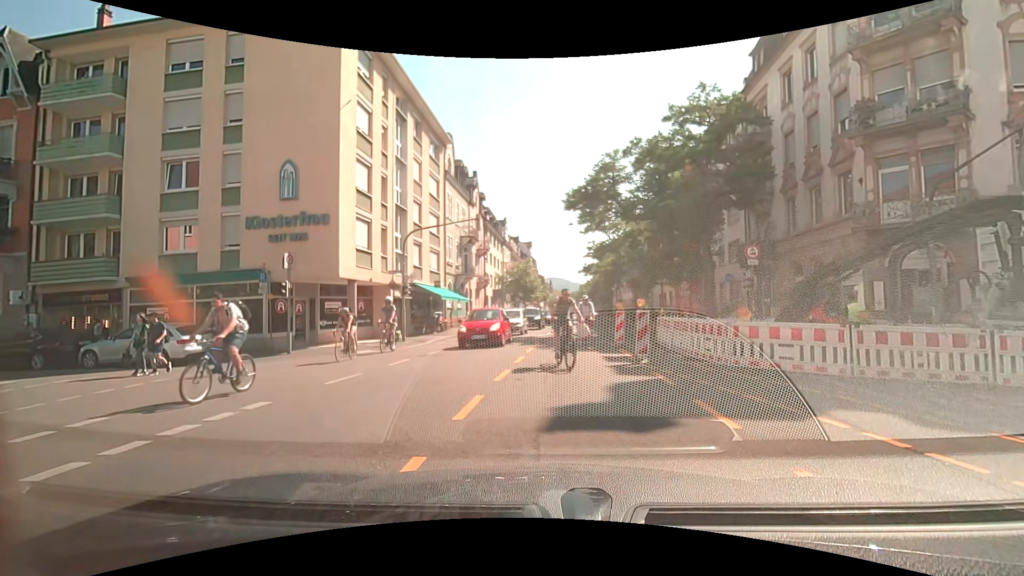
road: secondary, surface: asphalt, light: Day
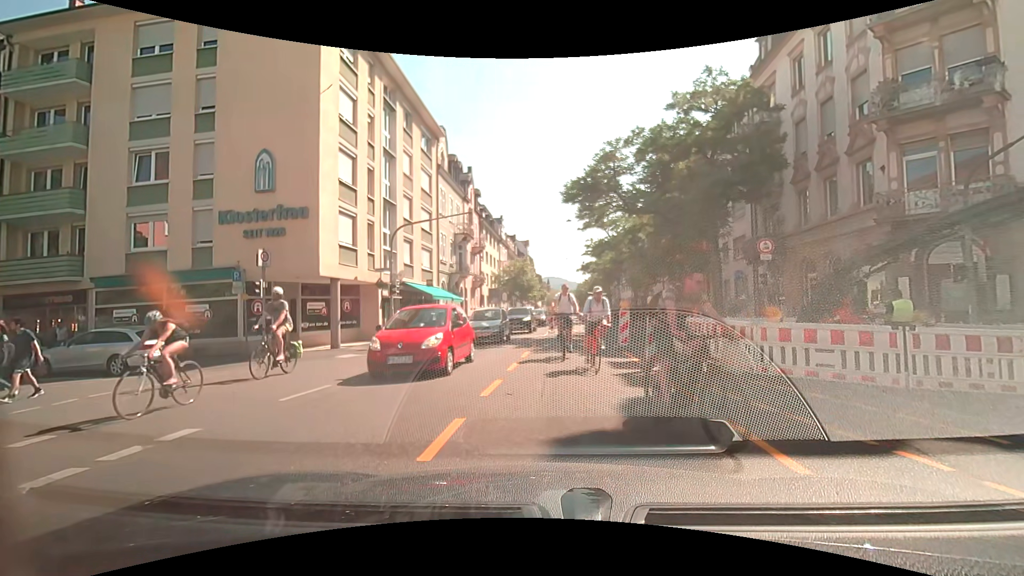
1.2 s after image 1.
(0.0, +1.4) m; 0°
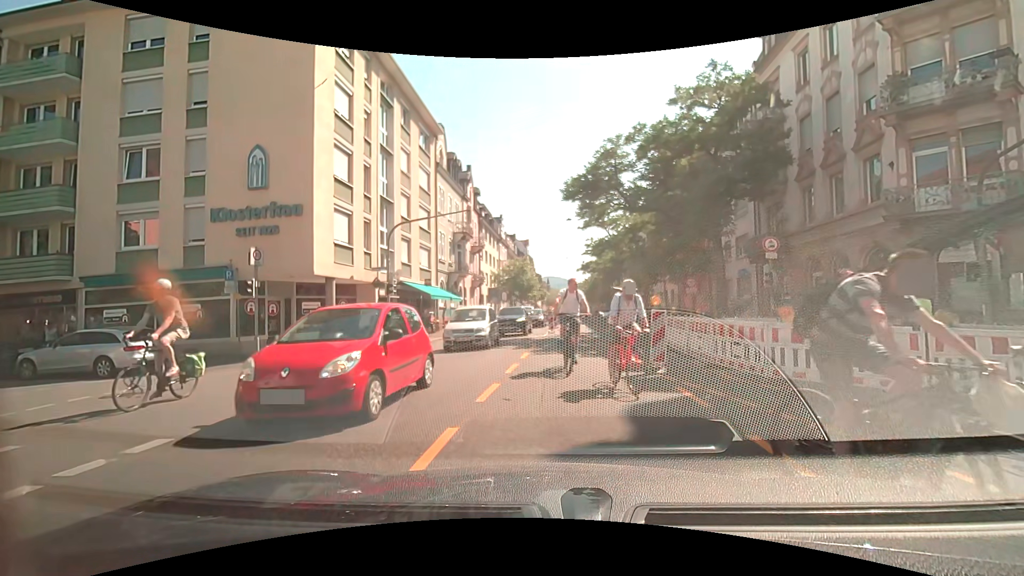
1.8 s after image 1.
(0.0, +0.4) m; 0°
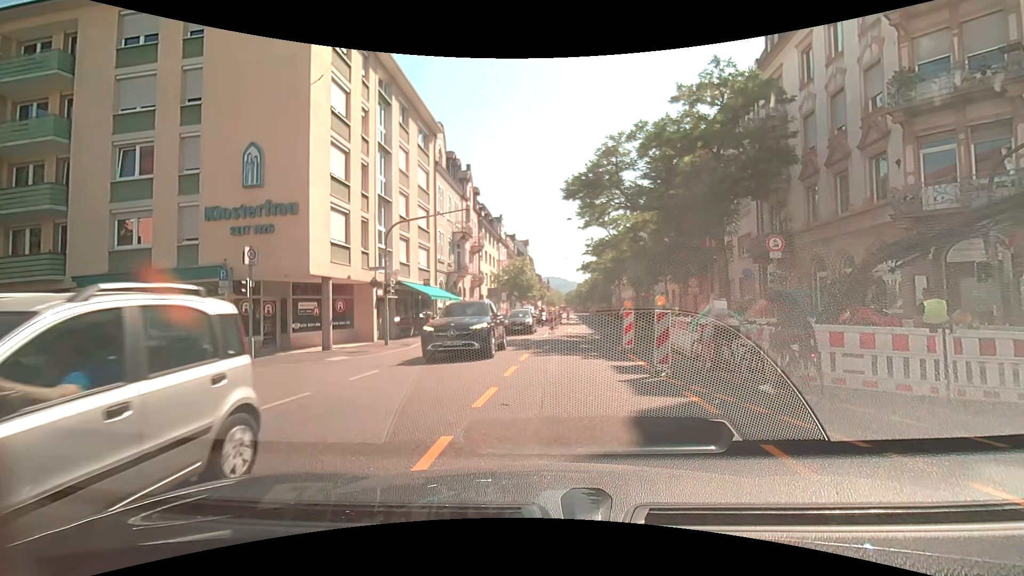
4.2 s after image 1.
(0.0, +0.4) m; 0°
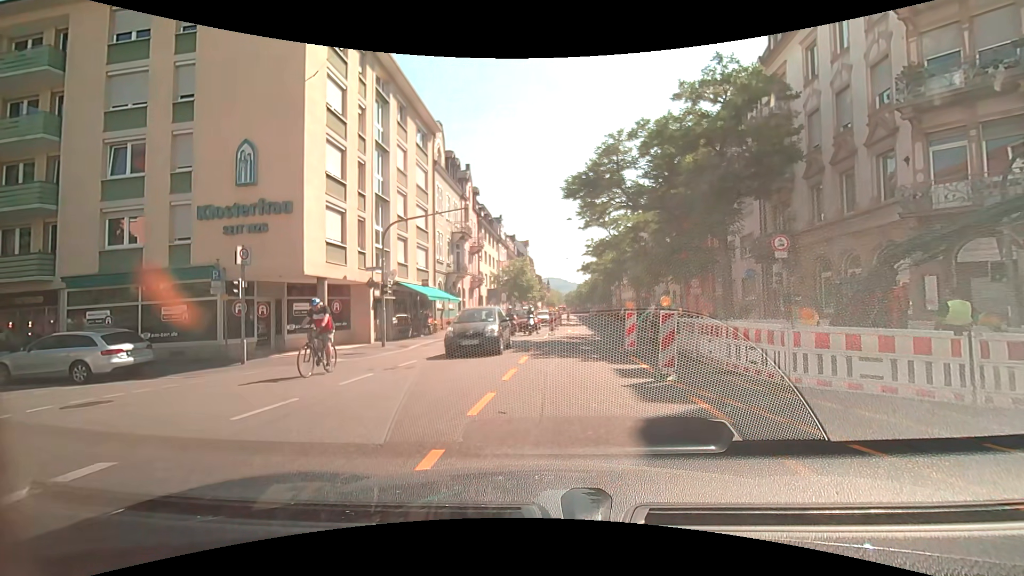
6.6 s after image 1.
(0.0, +0.4) m; 0°
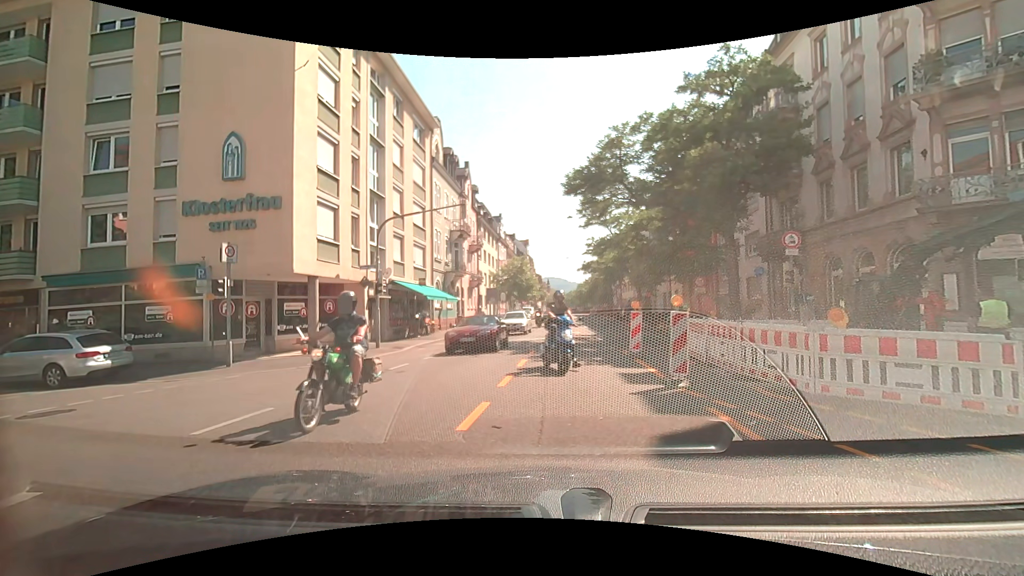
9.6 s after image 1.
(0.0, +0.8) m; 0°
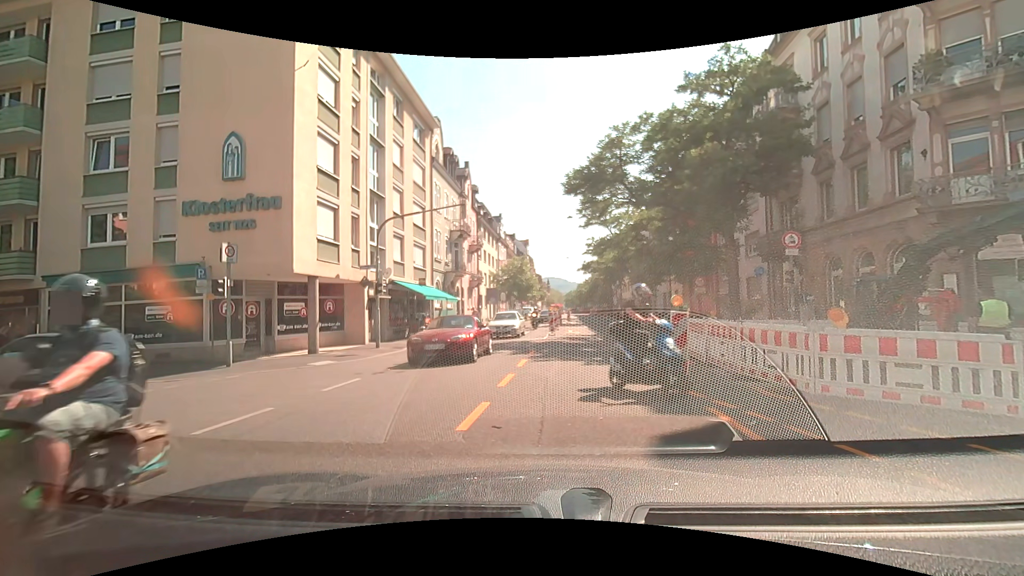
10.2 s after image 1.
(0.0, 0.0) m; 0°
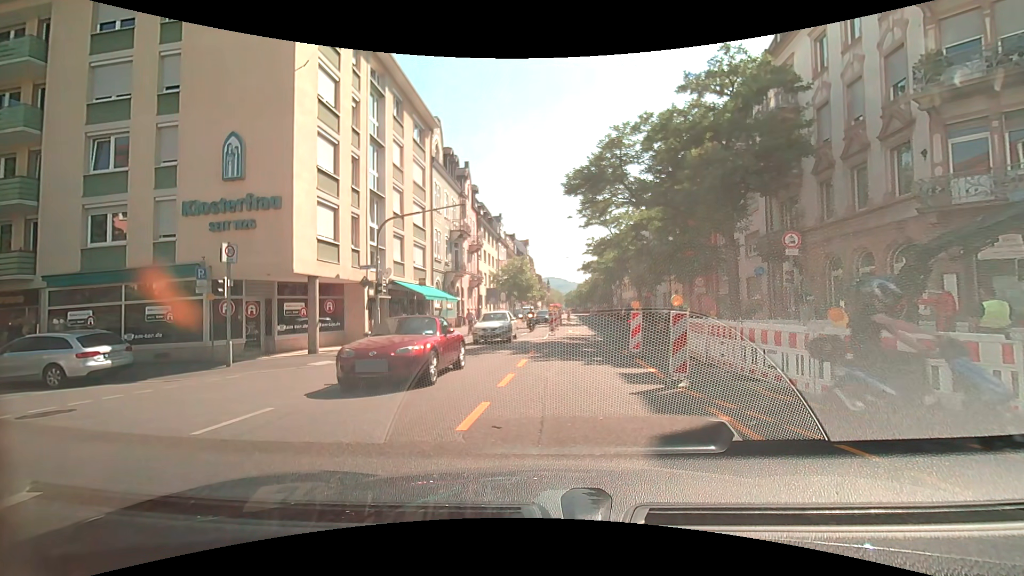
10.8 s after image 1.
(0.0, 0.0) m; 0°
